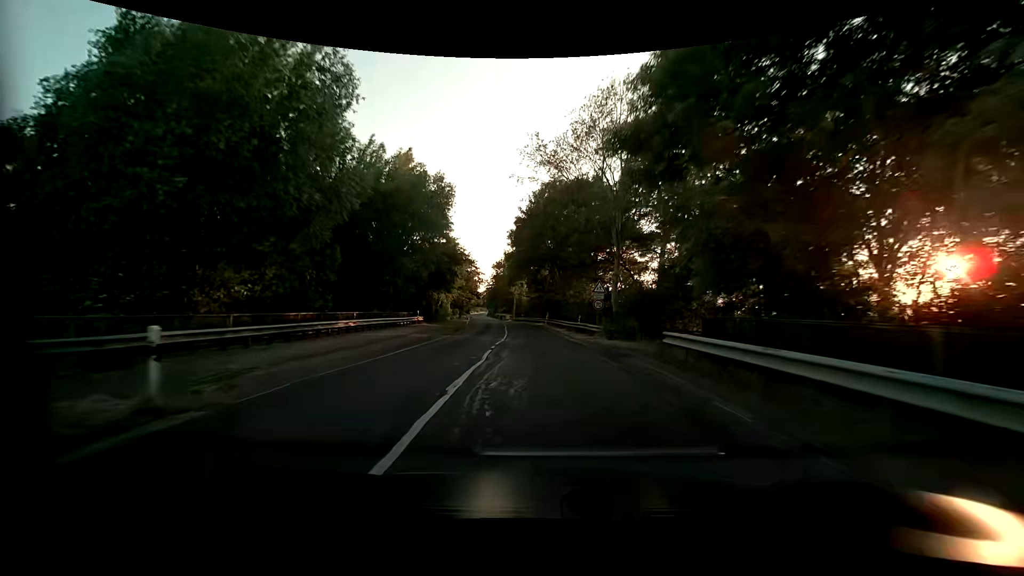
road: secondary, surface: asphalt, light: Day
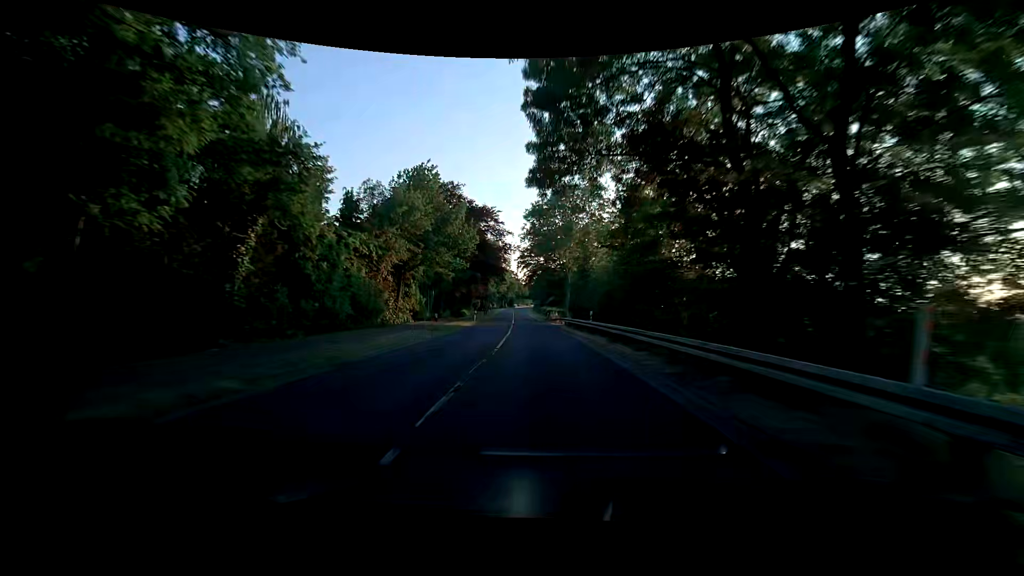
(-3.0, +56.5) m; -6°
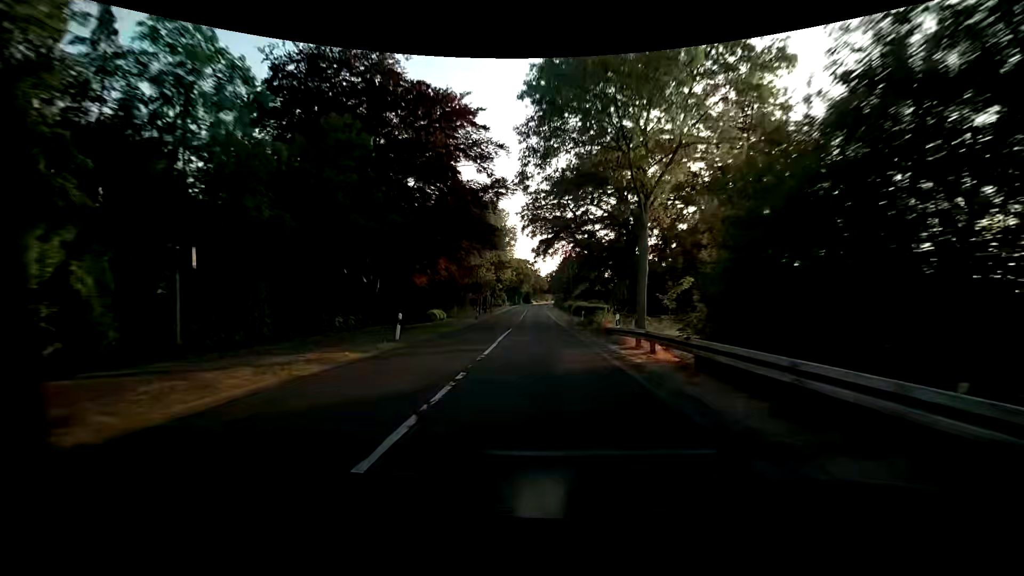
(-1.0, +34.0) m; -3°
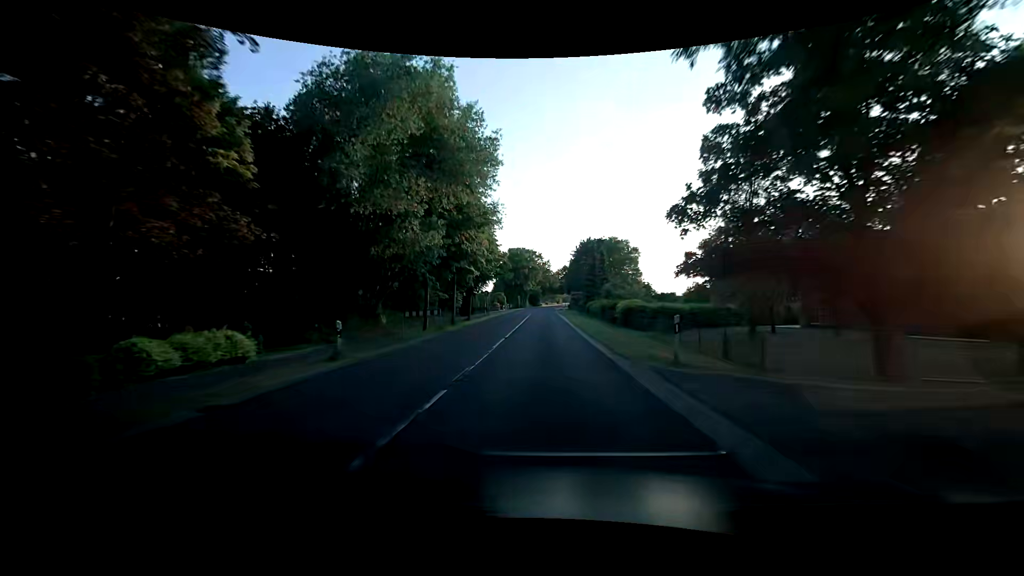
(-0.3, +34.1) m; -1°
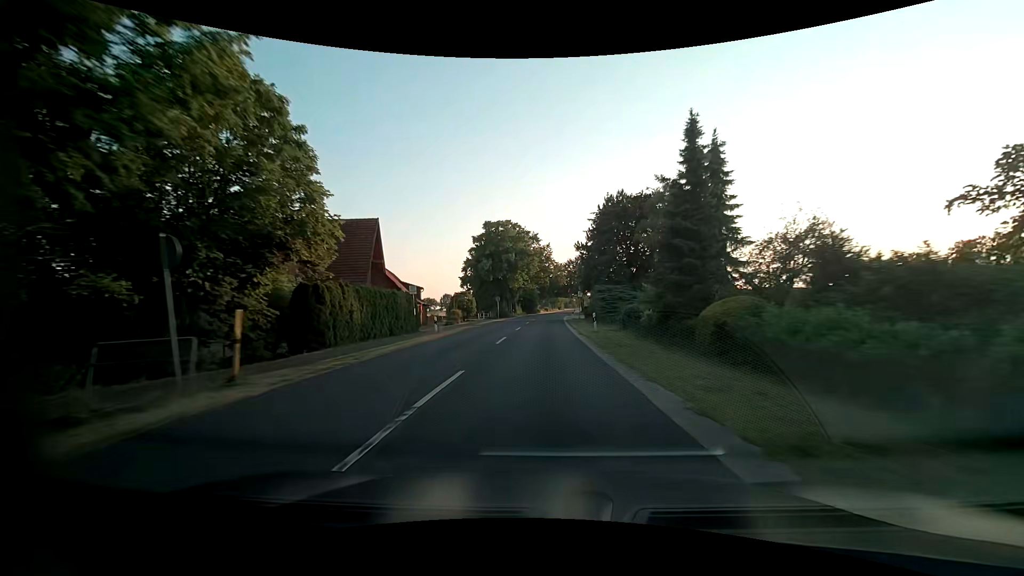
(+0.1, +45.1) m; 0°
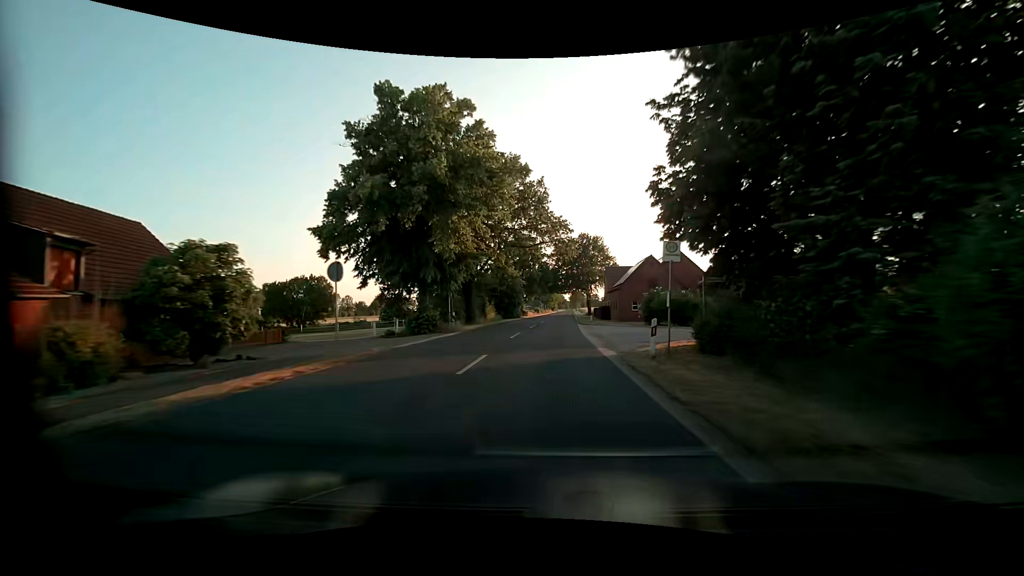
(+0.1, +44.9) m; +1°
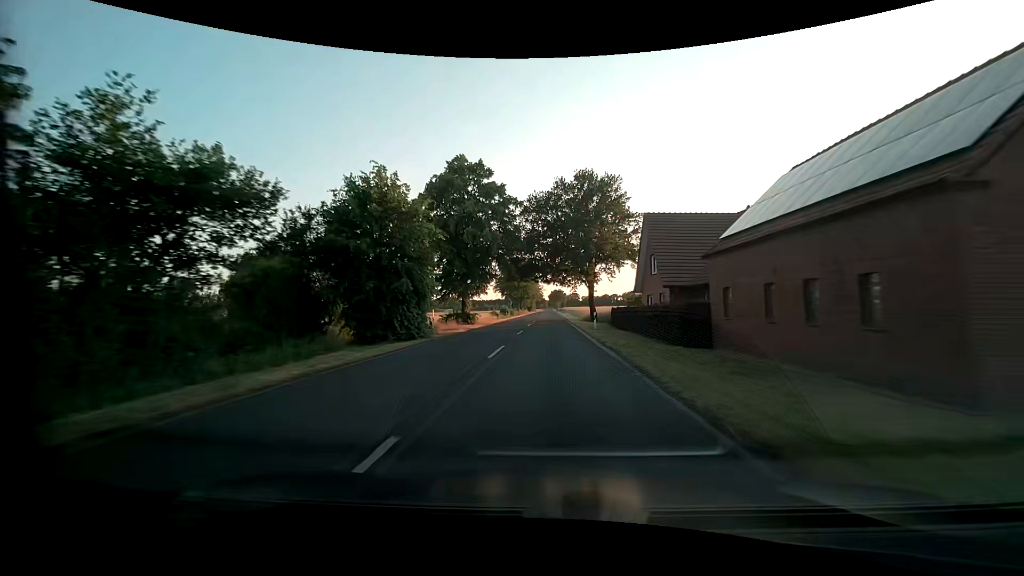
(+1.0, +45.0) m; +2°
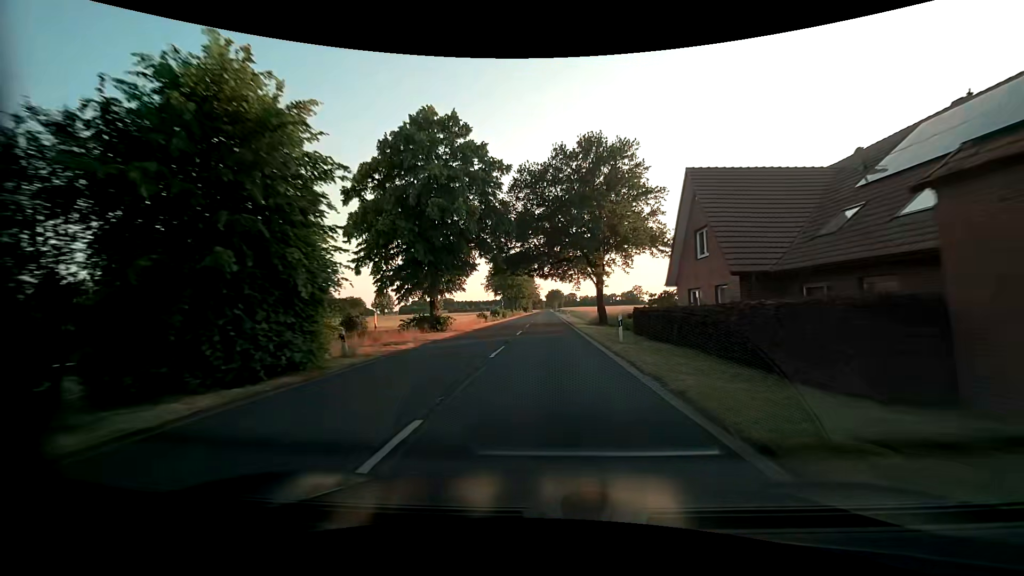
(+0.1, +11.3) m; +1°
(0, +10) (0, +20) (0, +30) (0, +40) (0, +50) (0, +60) (0, +70) (0, +80) (0, +90) (0, +100) m
